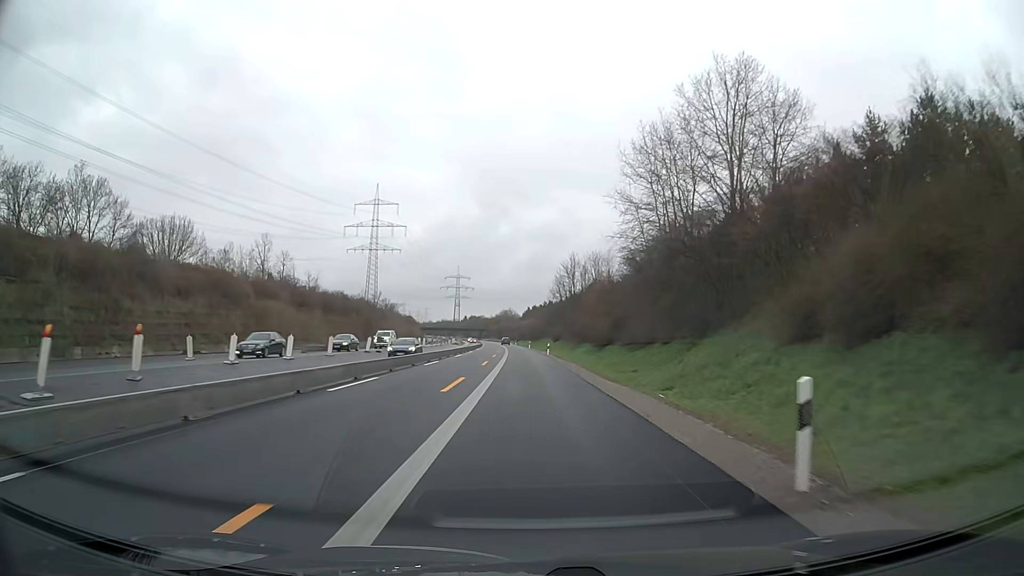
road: motorway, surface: asphalt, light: Day
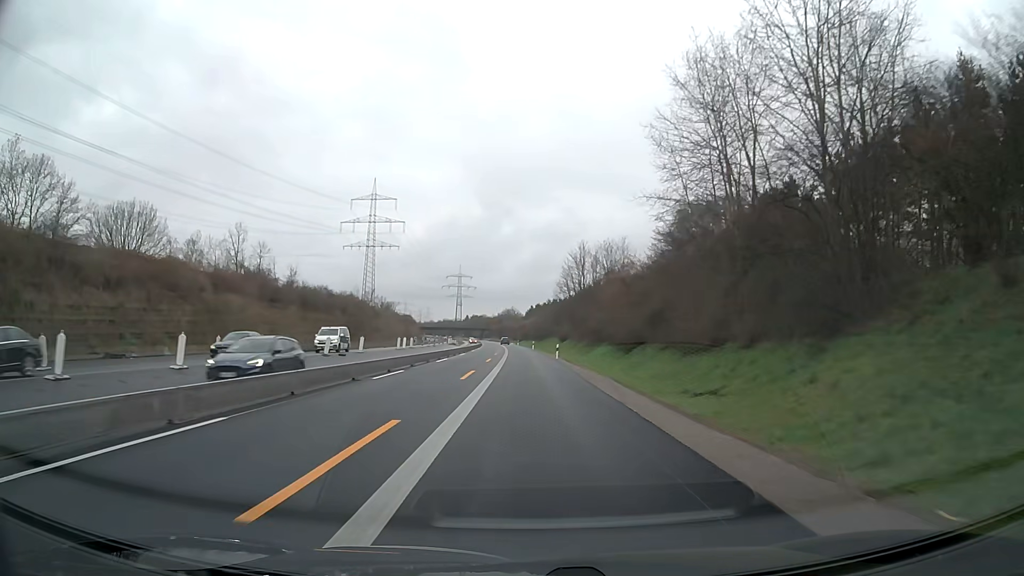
(0.0, +12.6) m; 0°
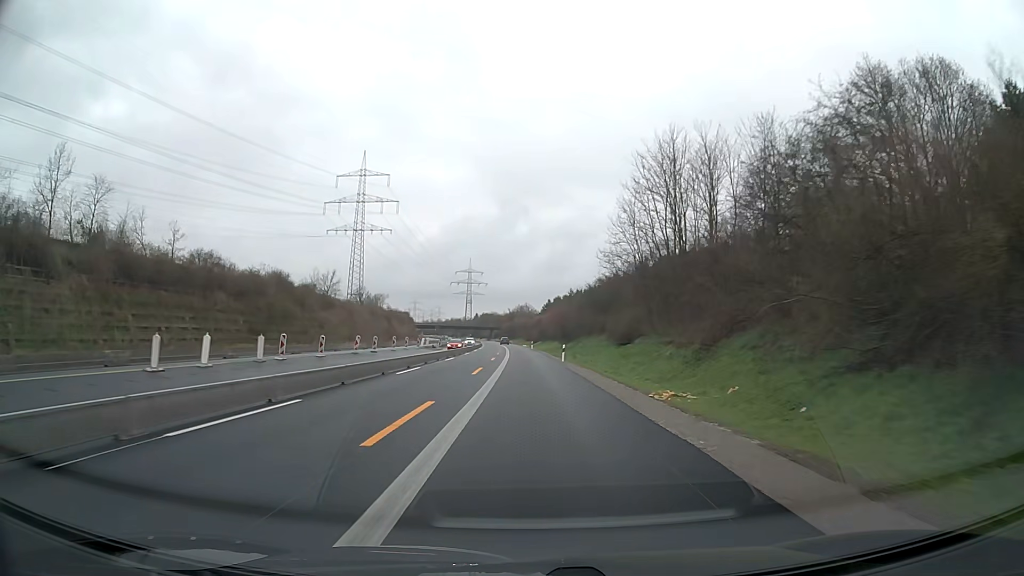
(-0.6, +50.2) m; -1°
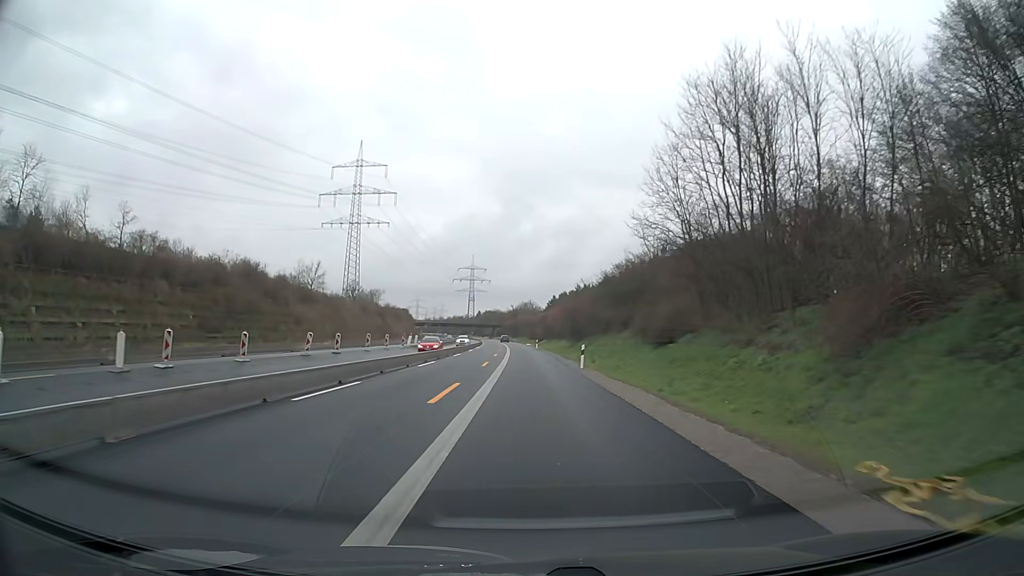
(0.0, +12.5) m; 0°
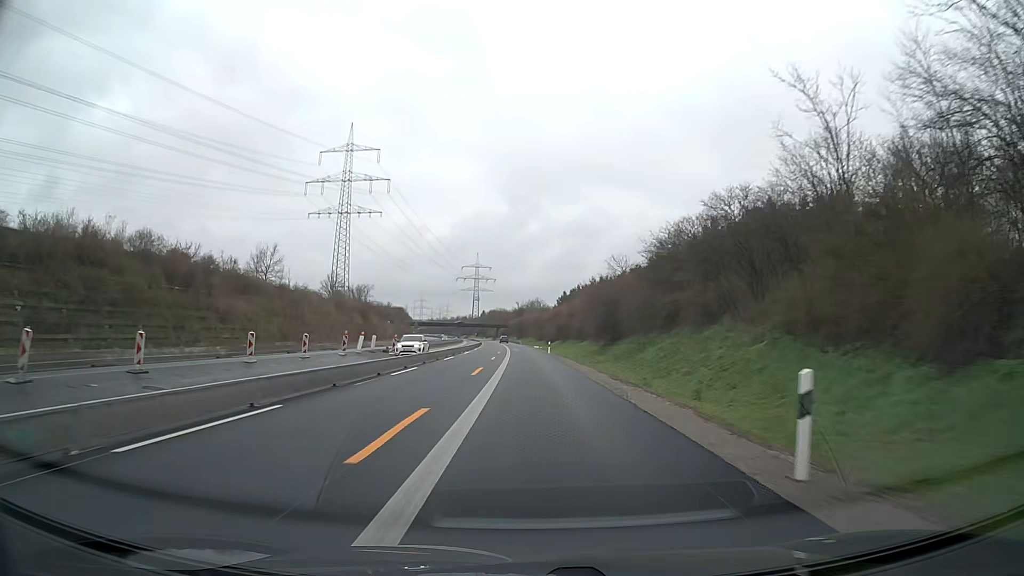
(-0.1, +25.1) m; -1°
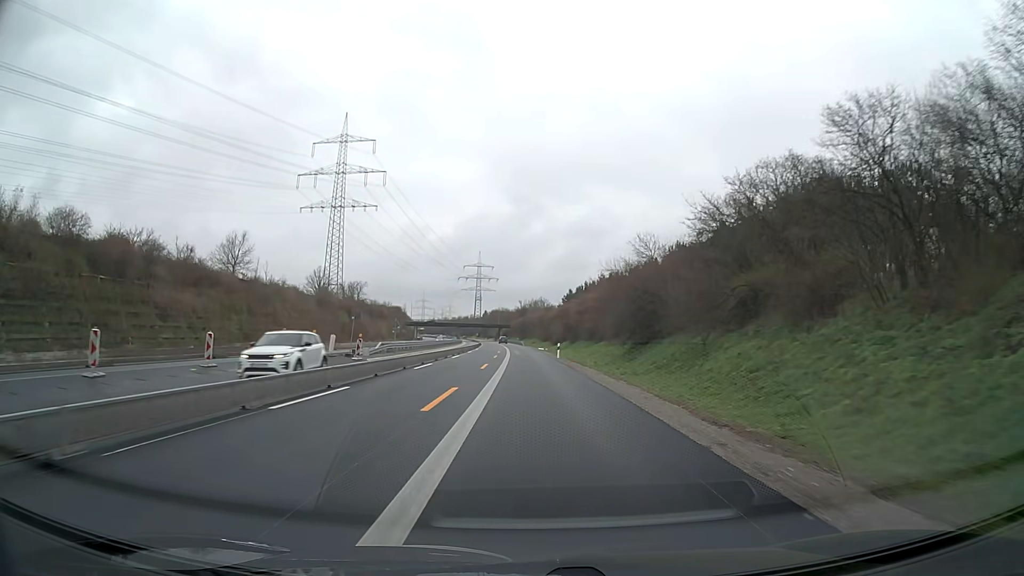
(0.0, +12.5) m; 0°
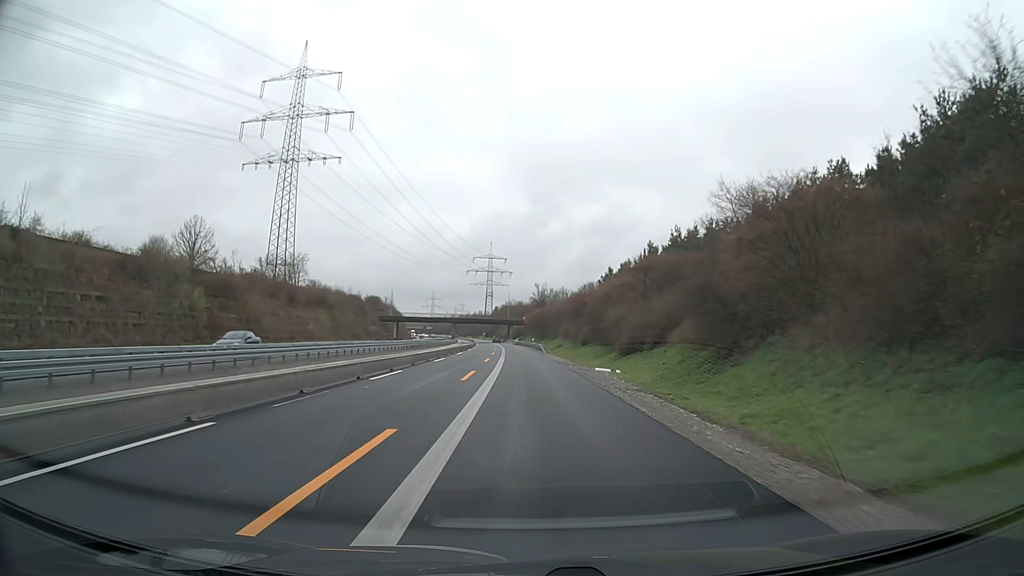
(-0.8, +62.6) m; -1°
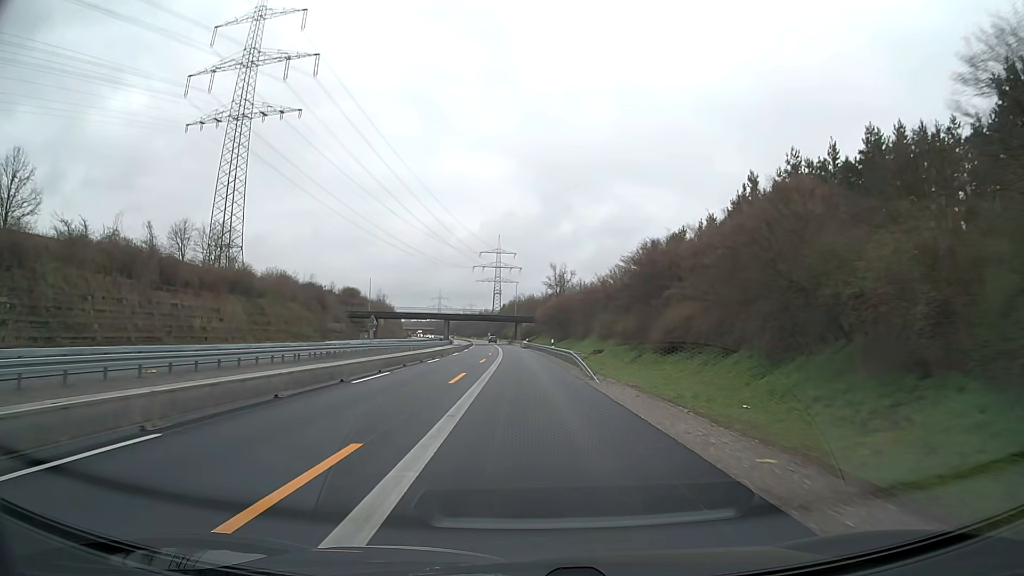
(-0.3, +37.5) m; -1°
(0, +10) (0, +20) (0, +30) (-1, +40) (-1, +50) (-1, +60) (-2, +70) (-2, +80) (-2, +90) (-3, +100) m
